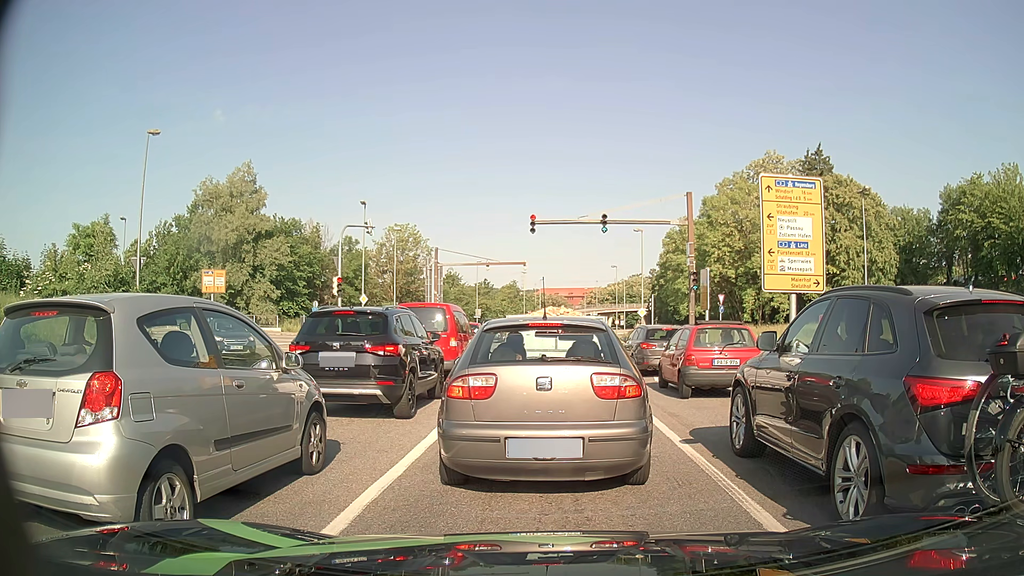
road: primary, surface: asphalt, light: Day
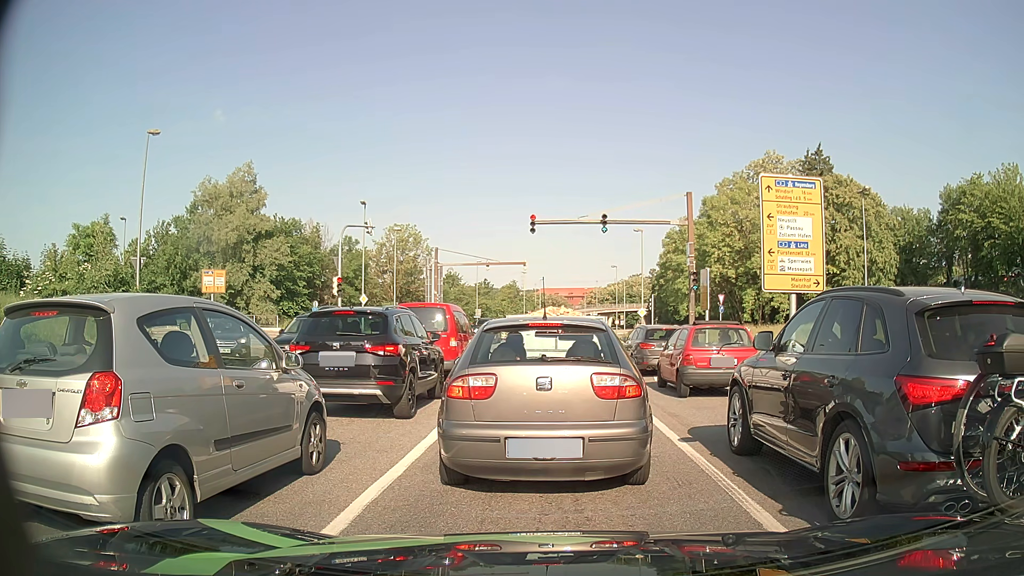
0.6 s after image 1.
(0.0, 0.0) m; 0°
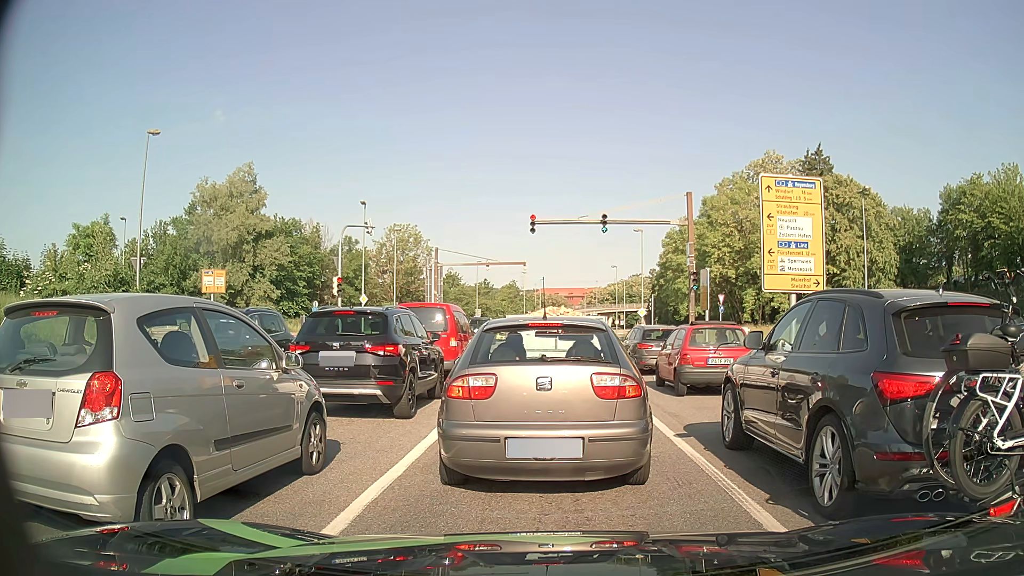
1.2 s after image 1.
(0.0, 0.0) m; 0°
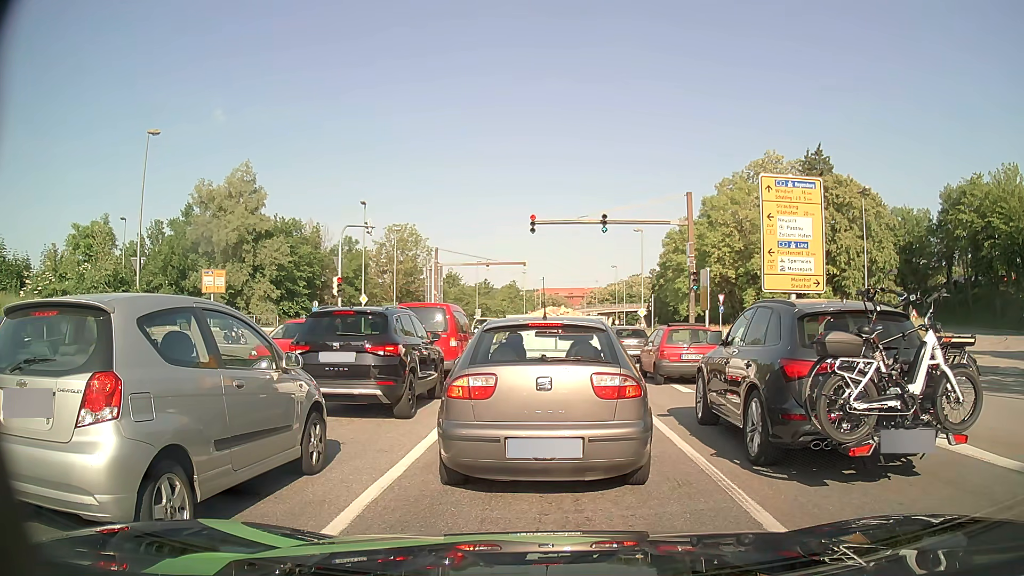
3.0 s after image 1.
(0.0, 0.0) m; 0°
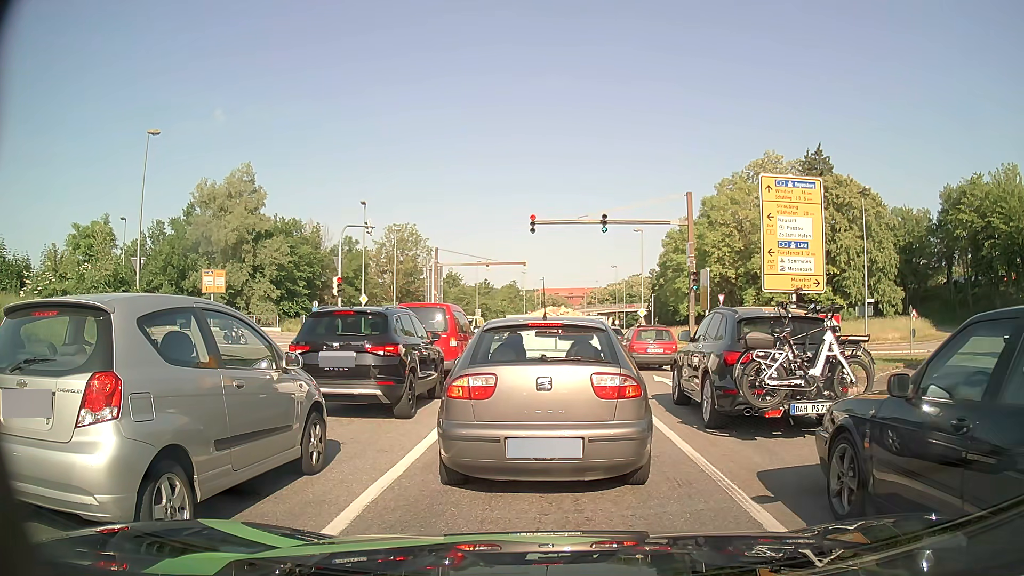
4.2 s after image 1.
(0.0, 0.0) m; 0°
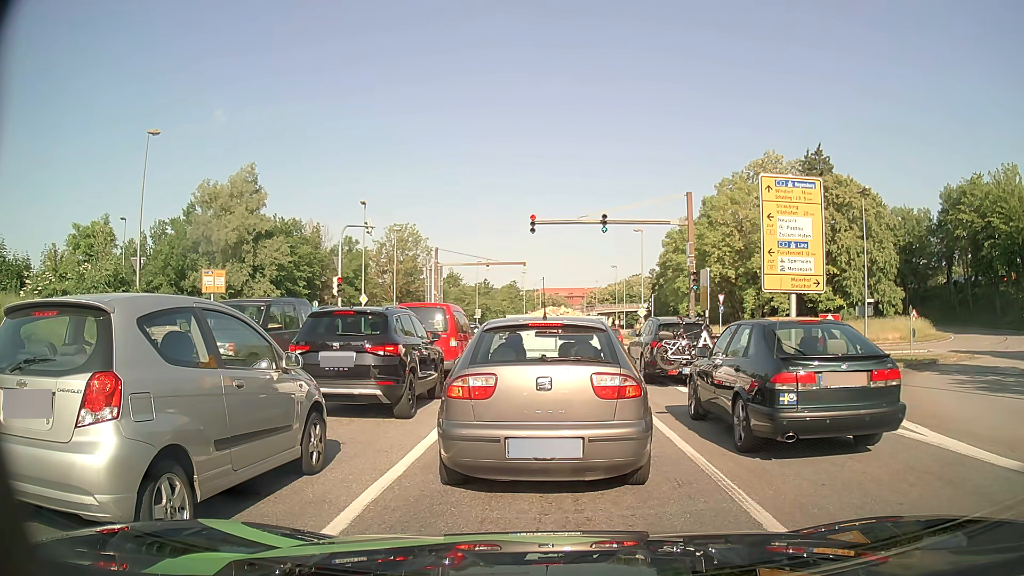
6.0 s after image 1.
(0.0, 0.0) m; 0°
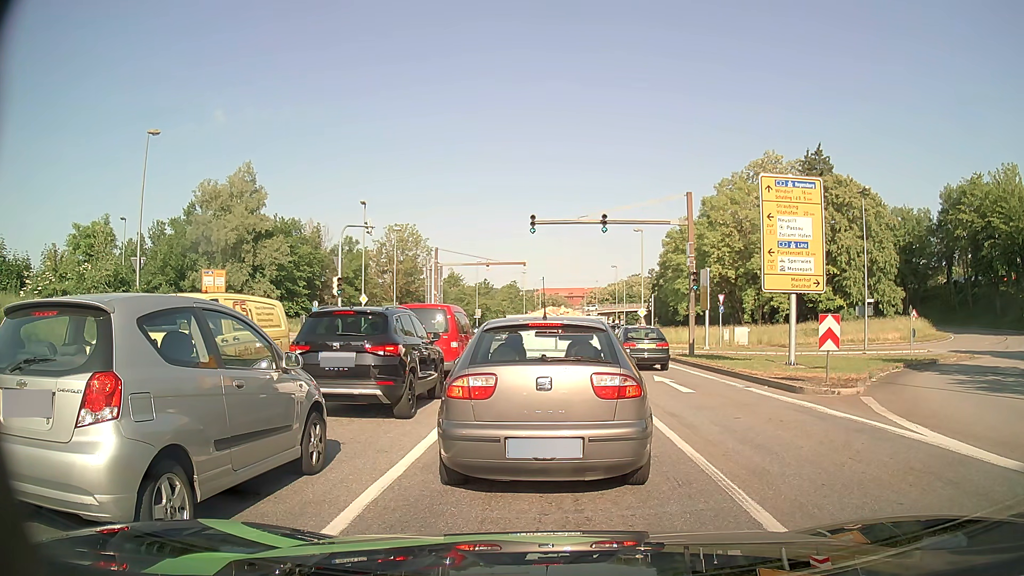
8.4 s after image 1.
(0.0, 0.0) m; 0°
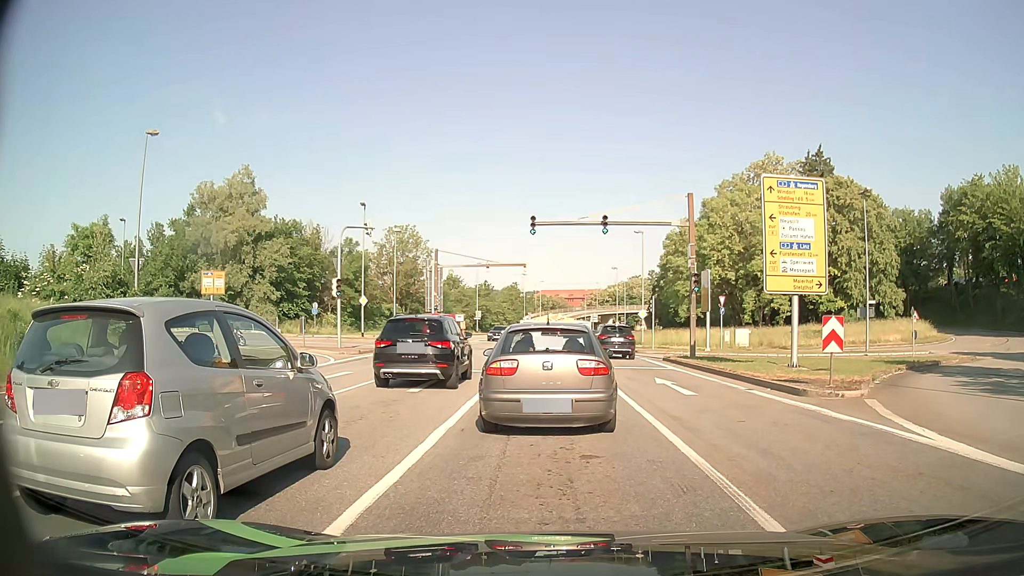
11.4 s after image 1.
(0.0, +0.2) m; 0°
(0, +10) (0, +20) (0, +30) (-2, +40) (-10, +46) (-20, +47) (-30, +48) (-40, +49) (-50, +50) (-59, +52) m
